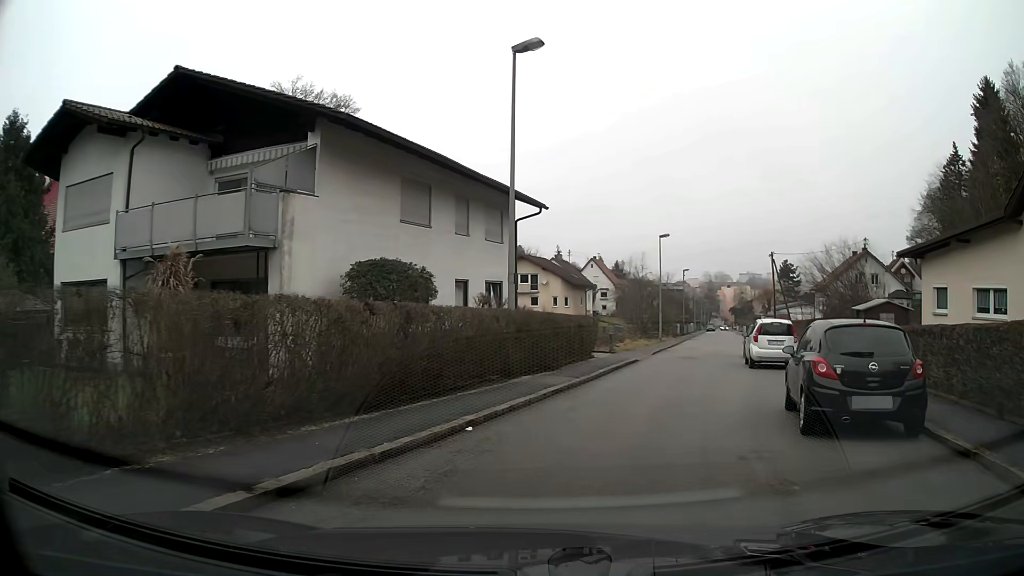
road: residential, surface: asphalt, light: Day
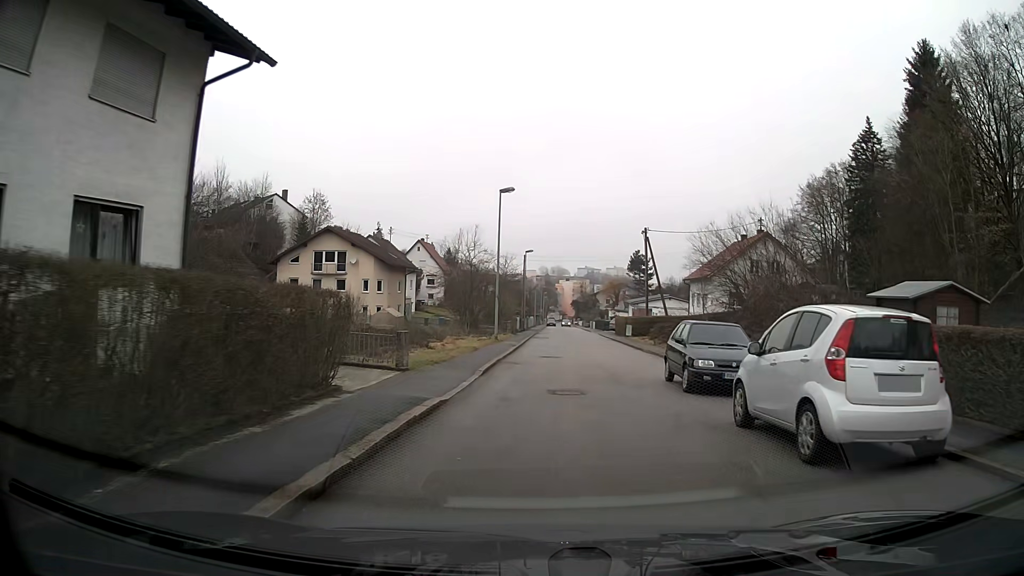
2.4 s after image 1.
(+2.2, +15.6) m; +13°
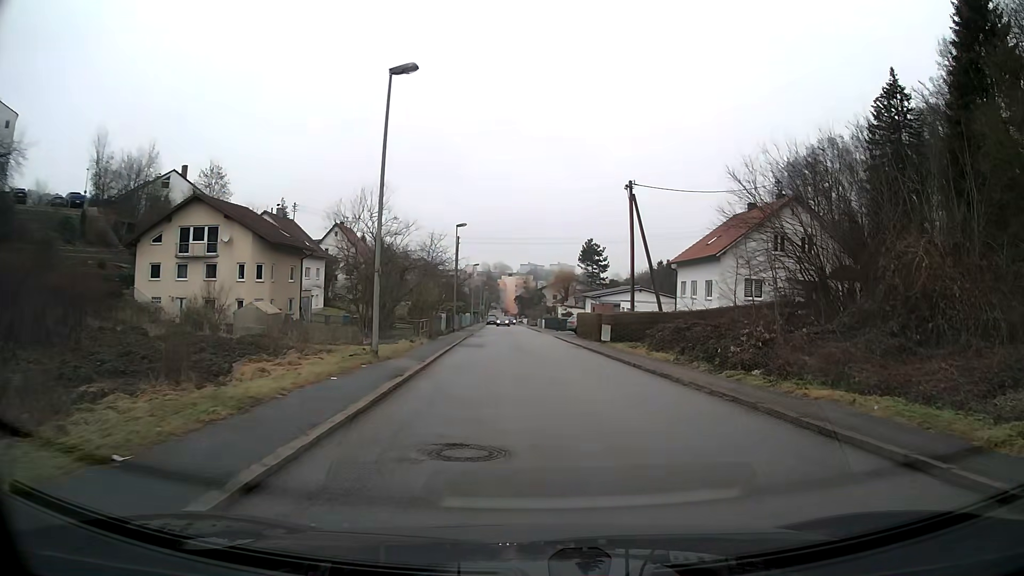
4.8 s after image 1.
(+0.7, +17.4) m; +6°
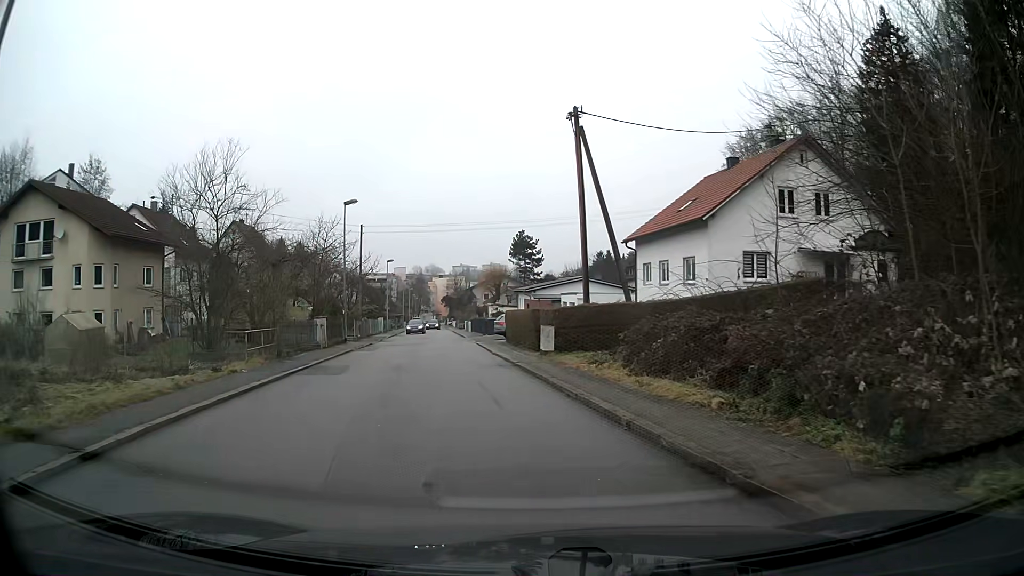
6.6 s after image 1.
(+0.7, +12.3) m; +3°
